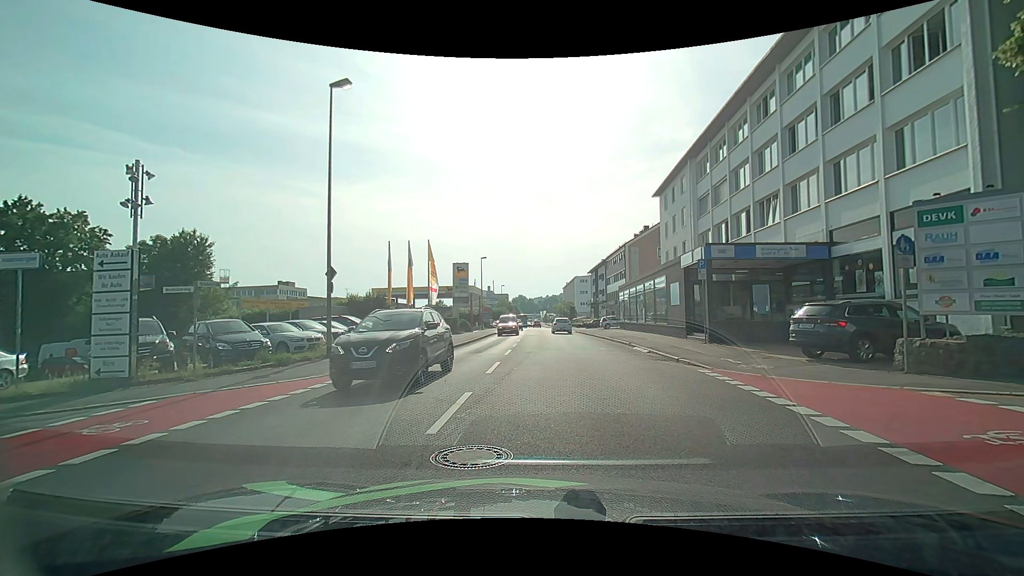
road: tertiary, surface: asphalt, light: Day
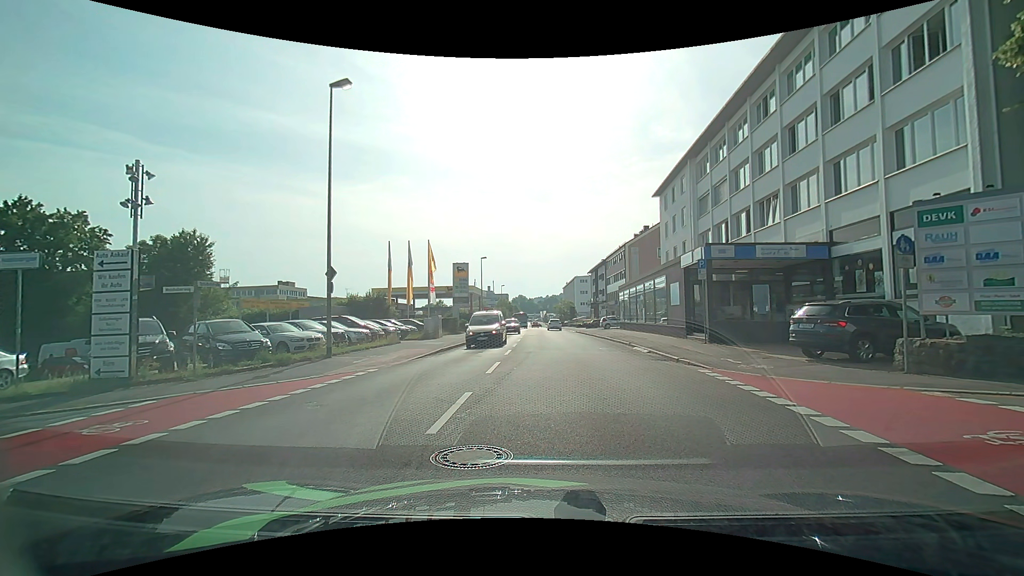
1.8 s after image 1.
(0.0, 0.0) m; 0°
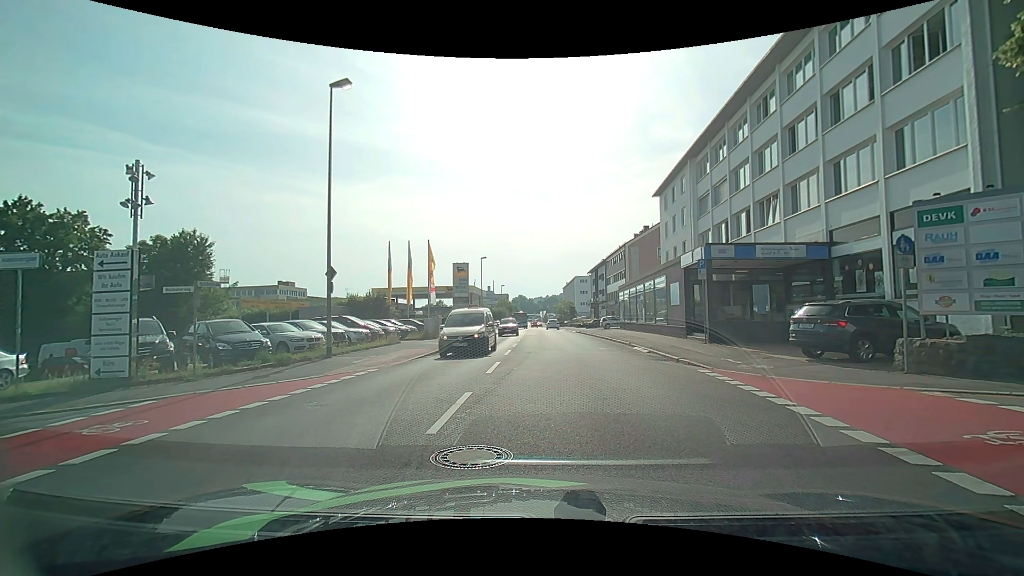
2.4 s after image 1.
(0.0, 0.0) m; 0°
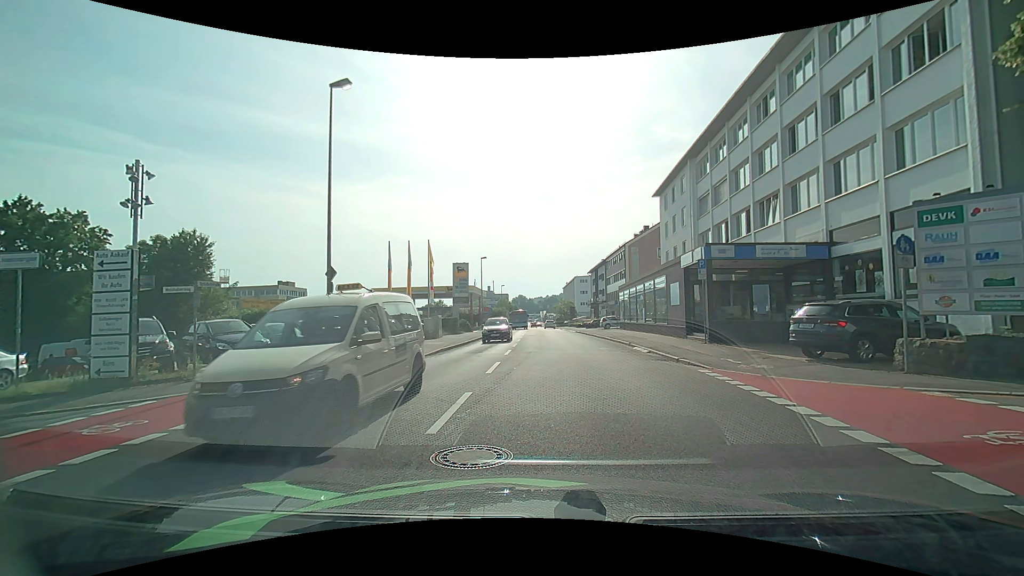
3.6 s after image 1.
(0.0, 0.0) m; 0°
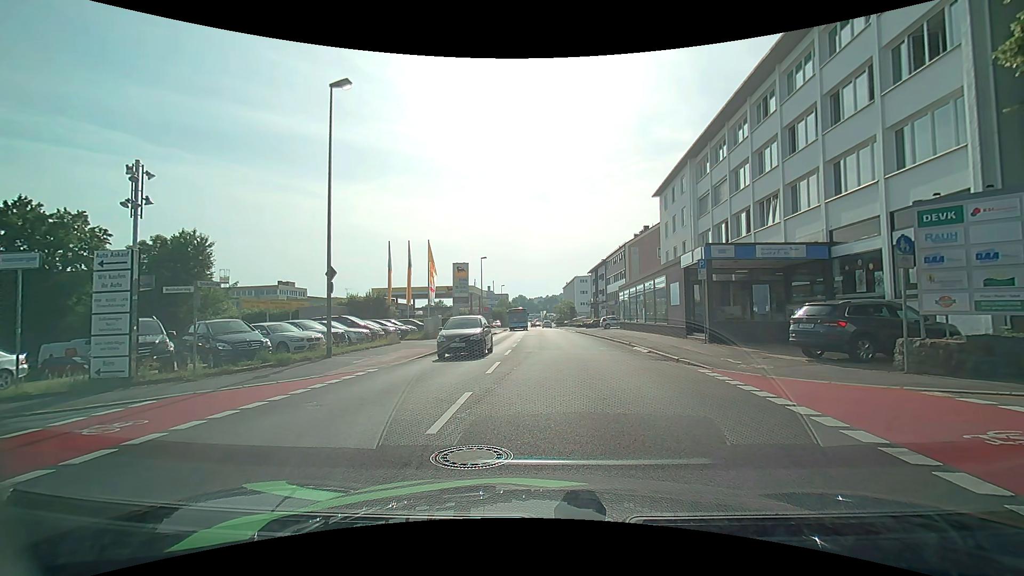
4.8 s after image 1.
(0.0, 0.0) m; 0°
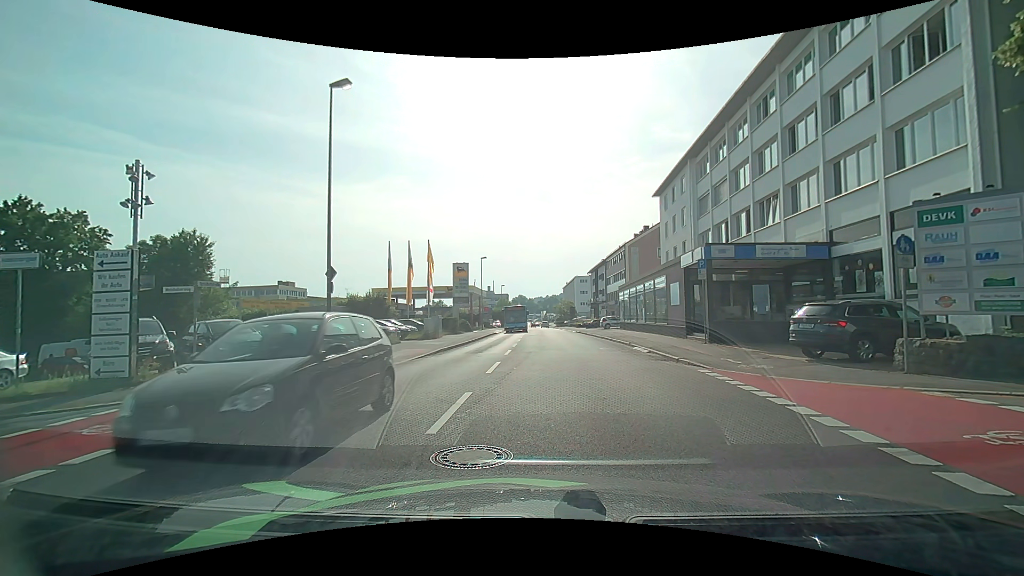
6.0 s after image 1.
(0.0, 0.0) m; 0°
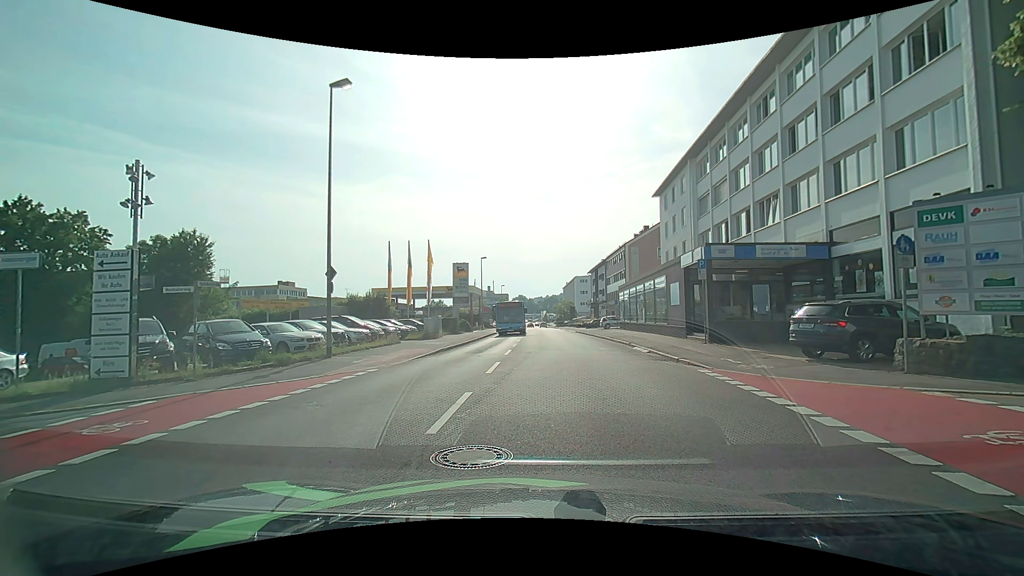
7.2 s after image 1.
(0.0, 0.0) m; 0°
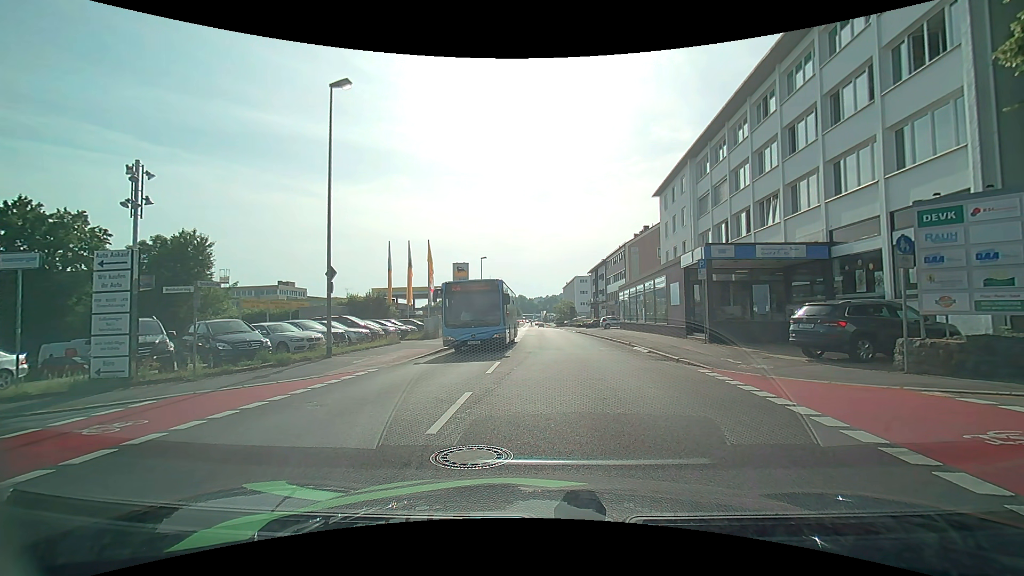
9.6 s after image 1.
(0.0, 0.0) m; 0°
(-5, +8) (-14, +9) (-24, +9) (-34, +9) (-44, +9) (-54, +9) (-64, +9) (-74, +9) (-84, +8) (-94, +7) m
